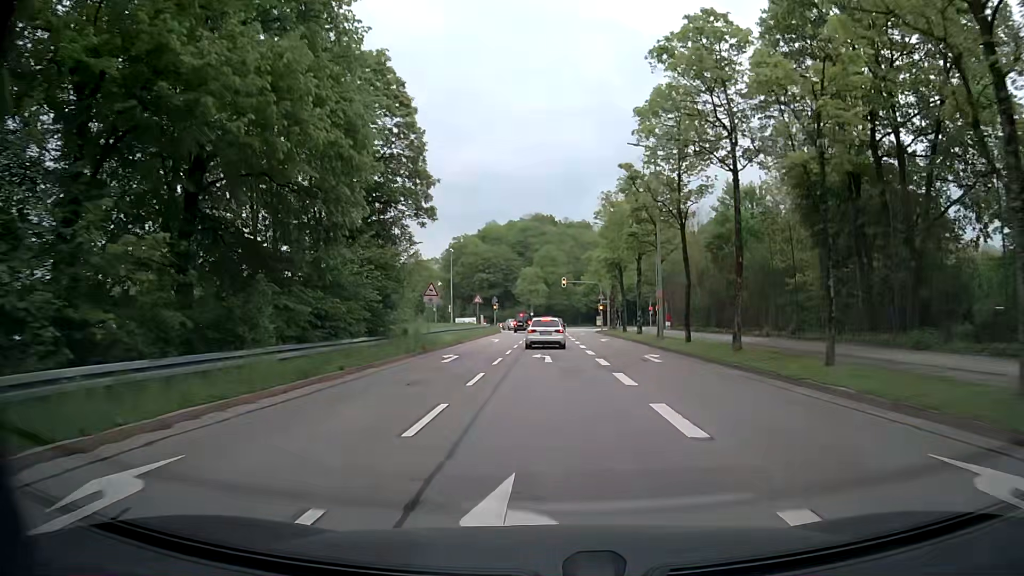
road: secondary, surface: asphalt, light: Day
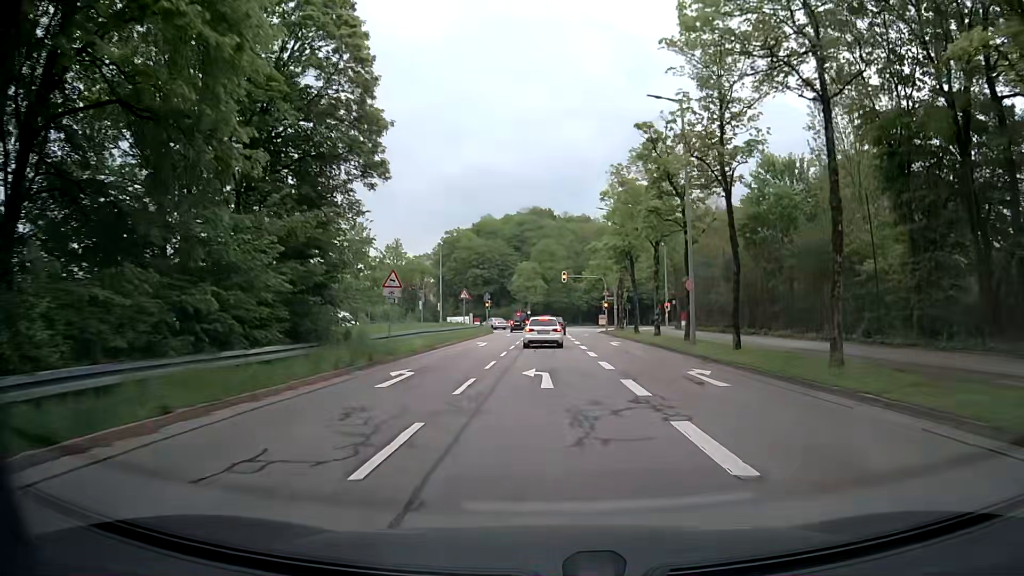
(+0.1, +8.0) m; +1°
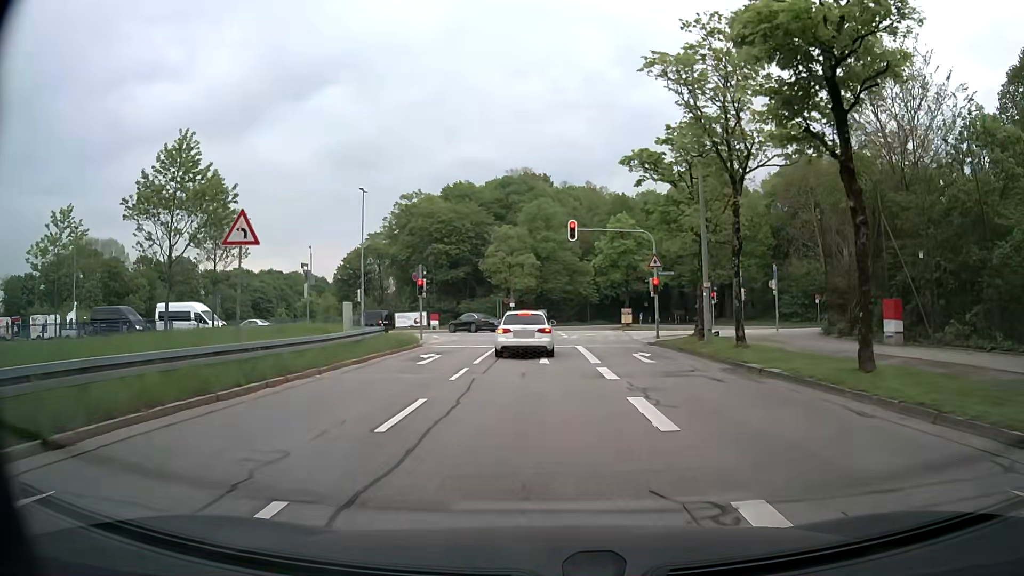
(0.0, +33.9) m; 0°
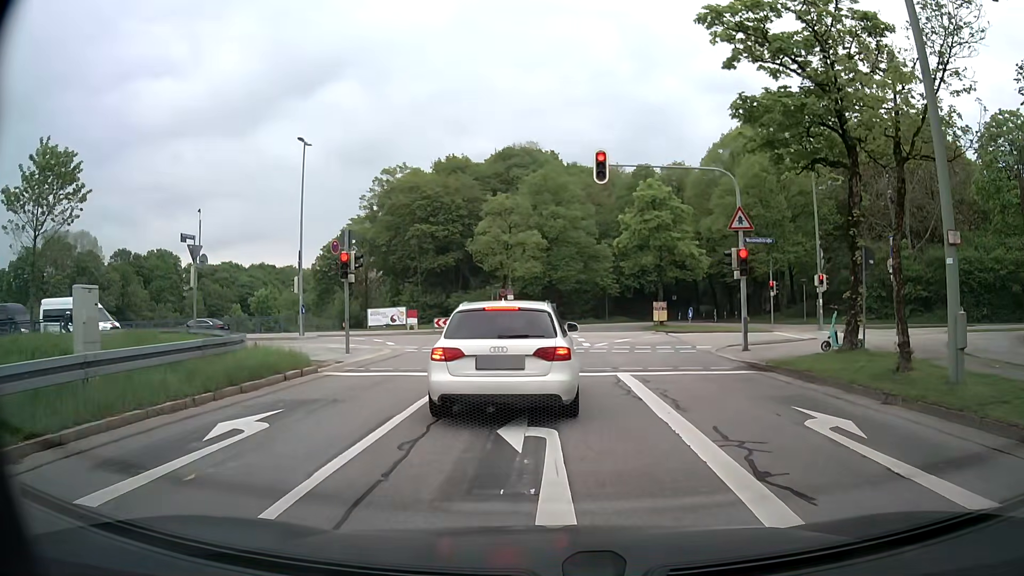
(-0.1, +13.8) m; +1°
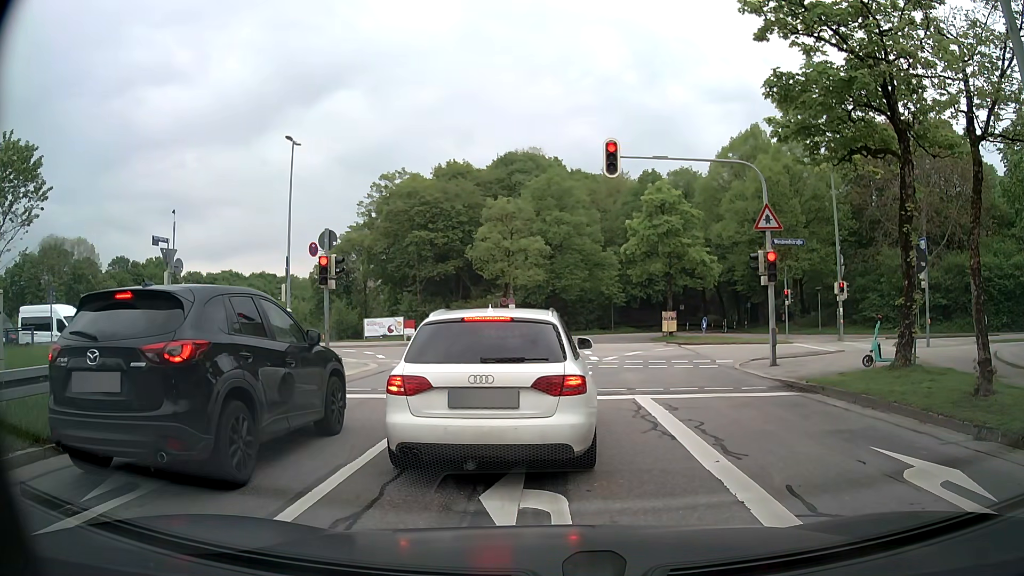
(-0.1, +2.2) m; -3°
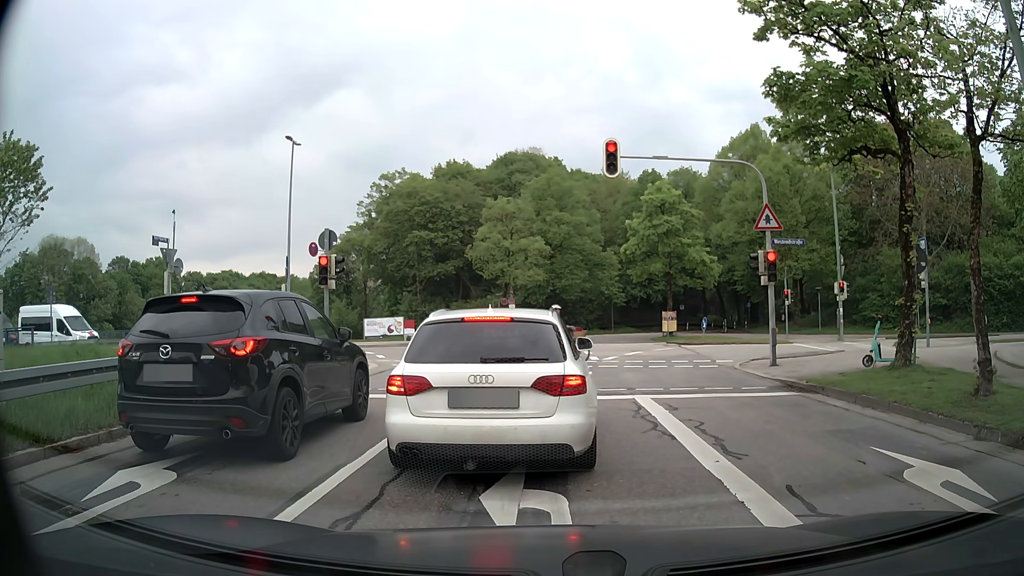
(0.0, 0.0) m; 0°
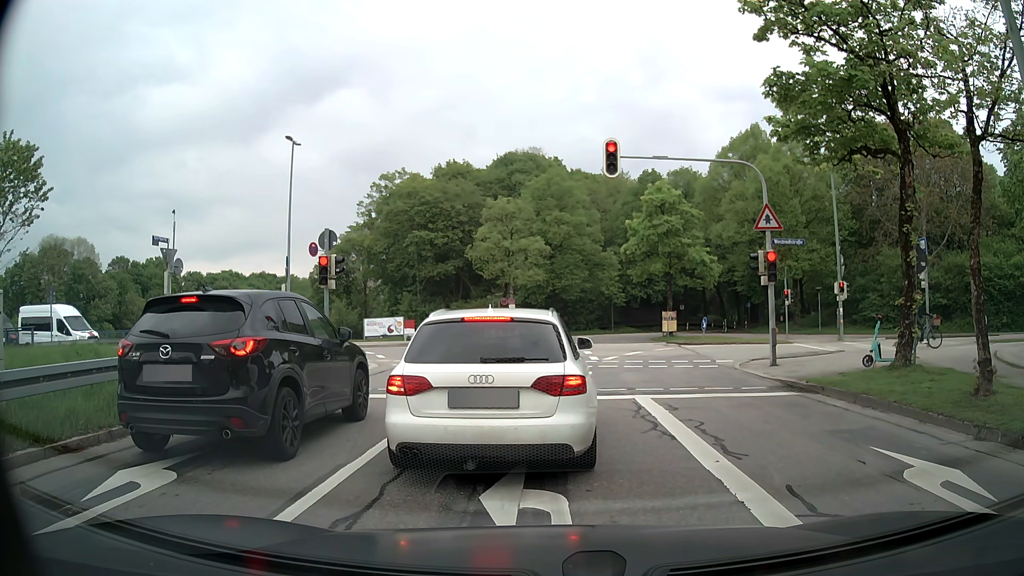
(0.0, 0.0) m; 0°
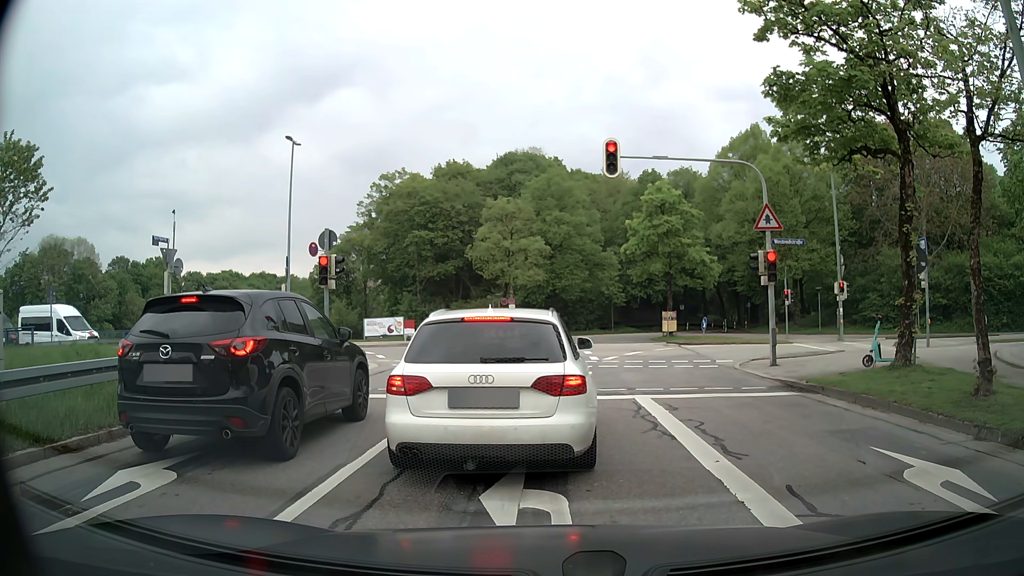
(0.0, 0.0) m; 0°
